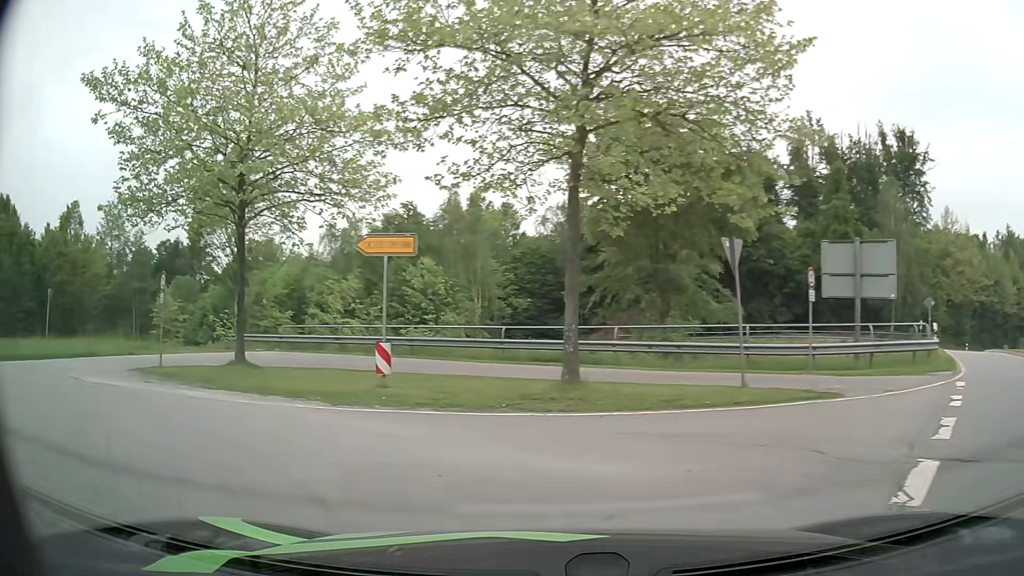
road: primary_link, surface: asphalt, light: Day
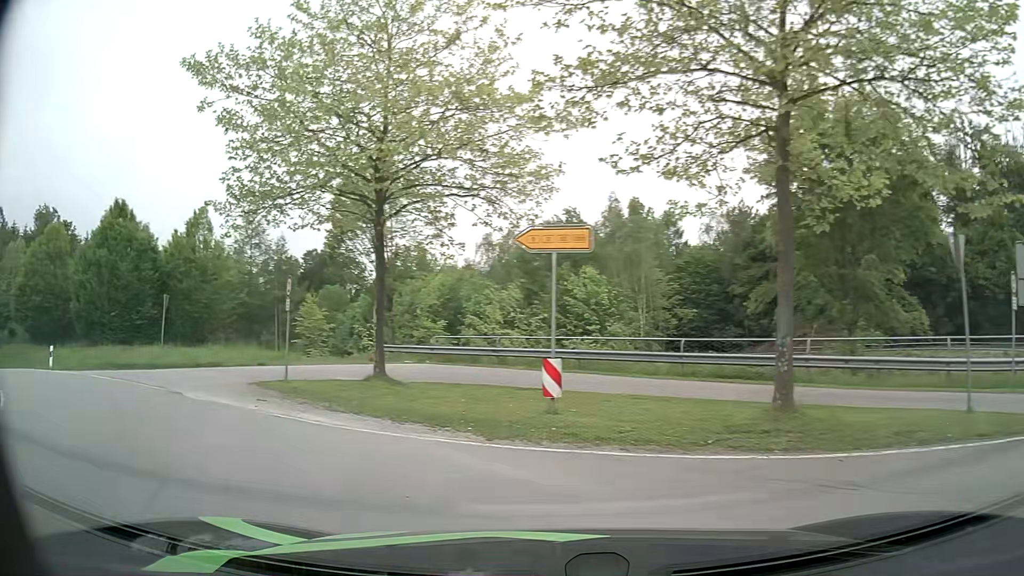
(-0.3, +2.5) m; -14°
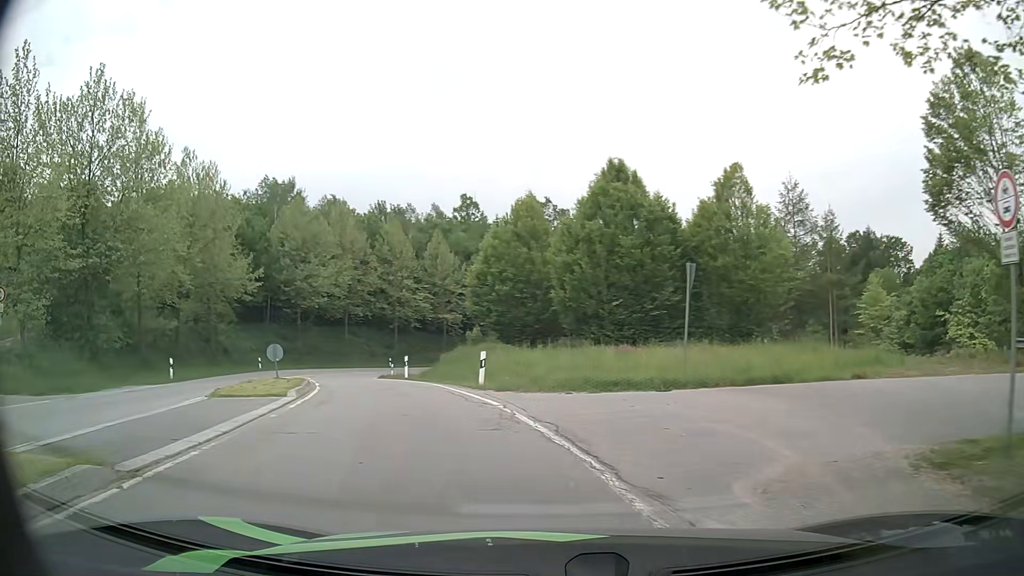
(-4.9, +10.6) m; -46°
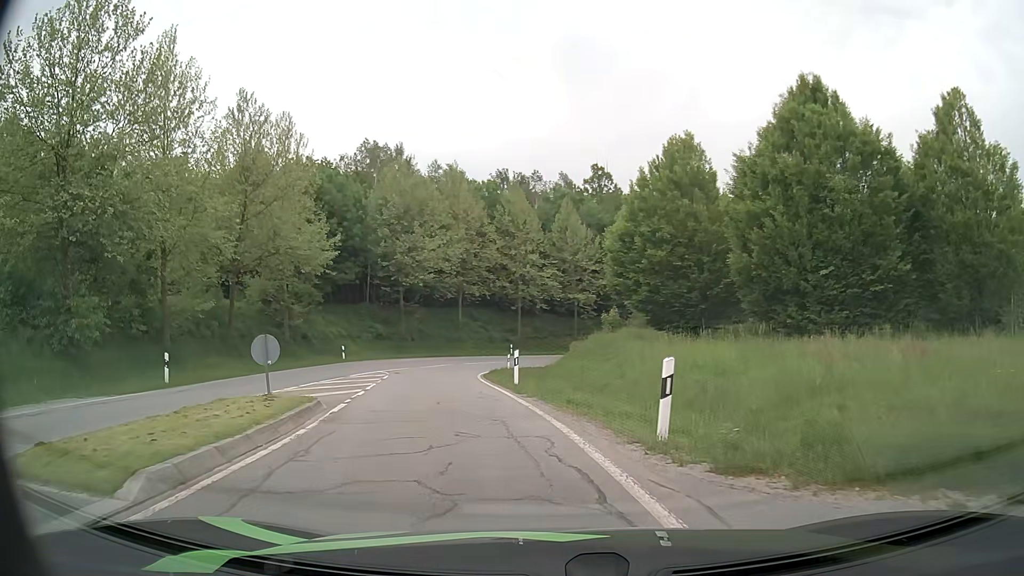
(-1.2, +10.9) m; -11°
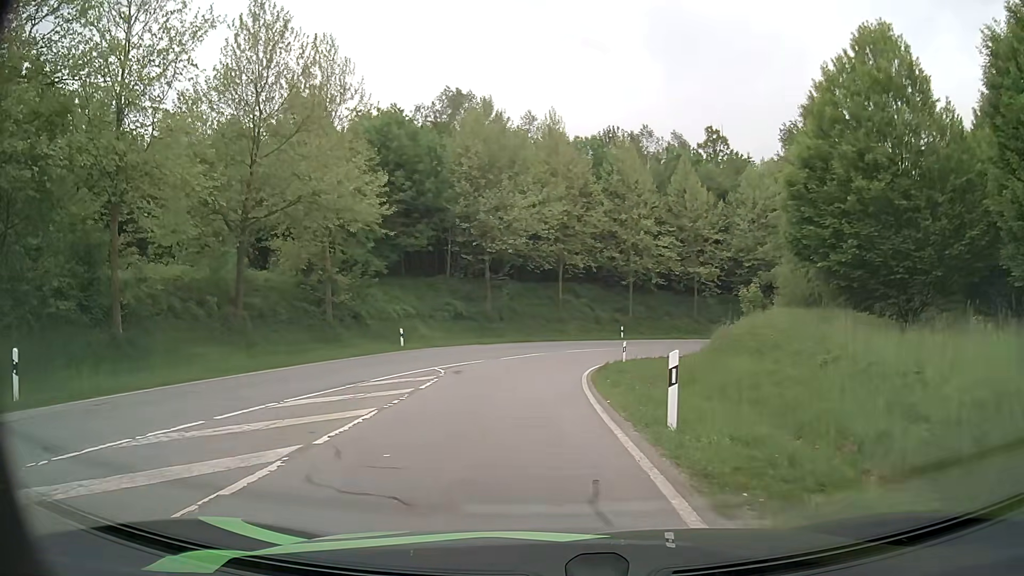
(-1.0, +11.4) m; -9°
